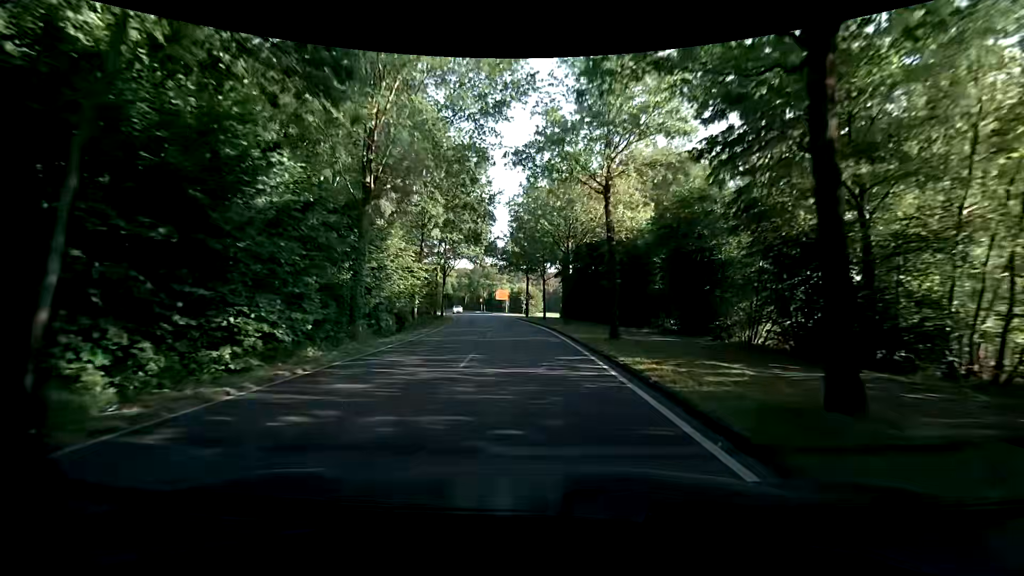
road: unclassified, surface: asphalt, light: Day
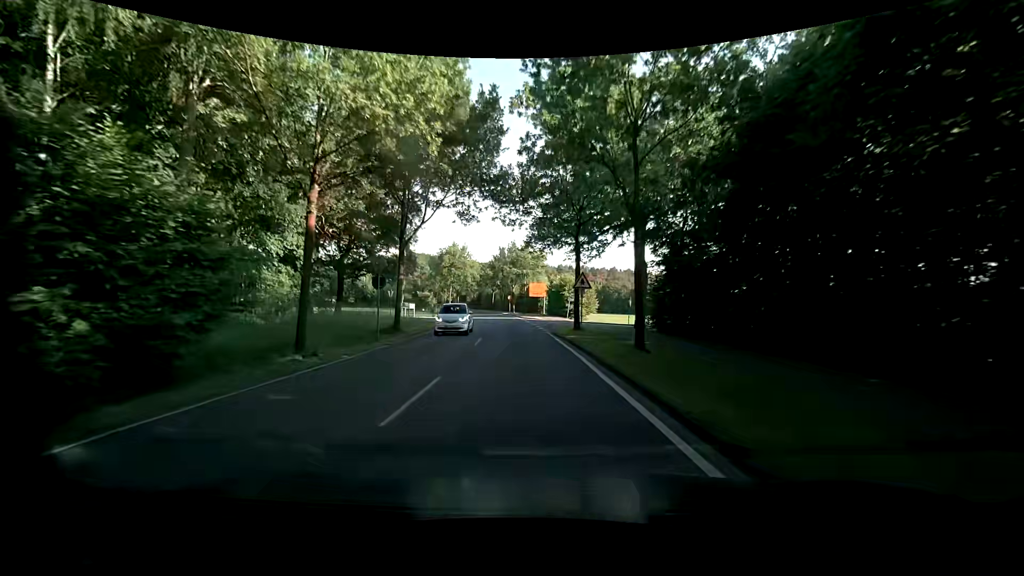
(-1.3, +28.7) m; -5°
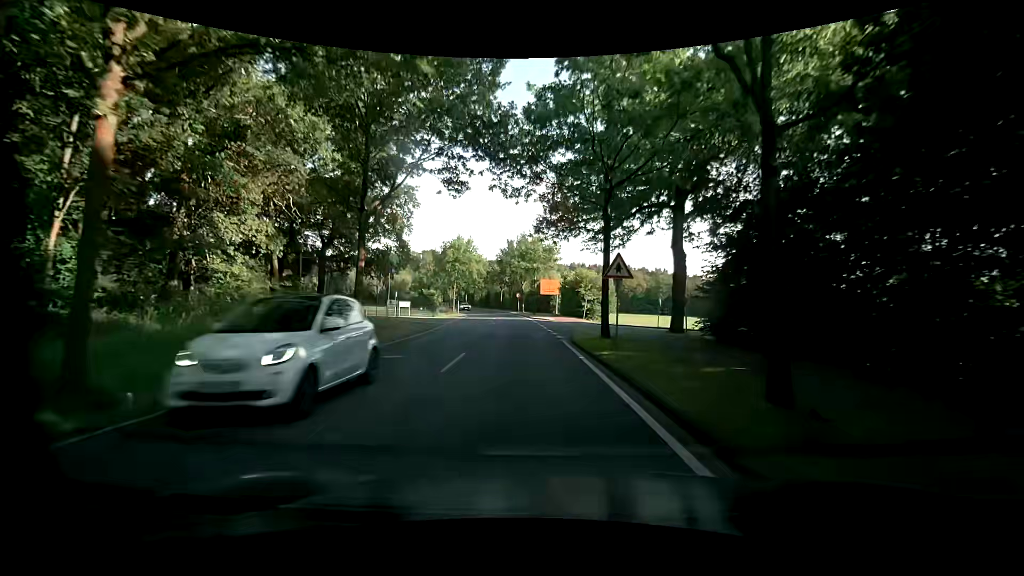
(-0.1, +7.2) m; -1°
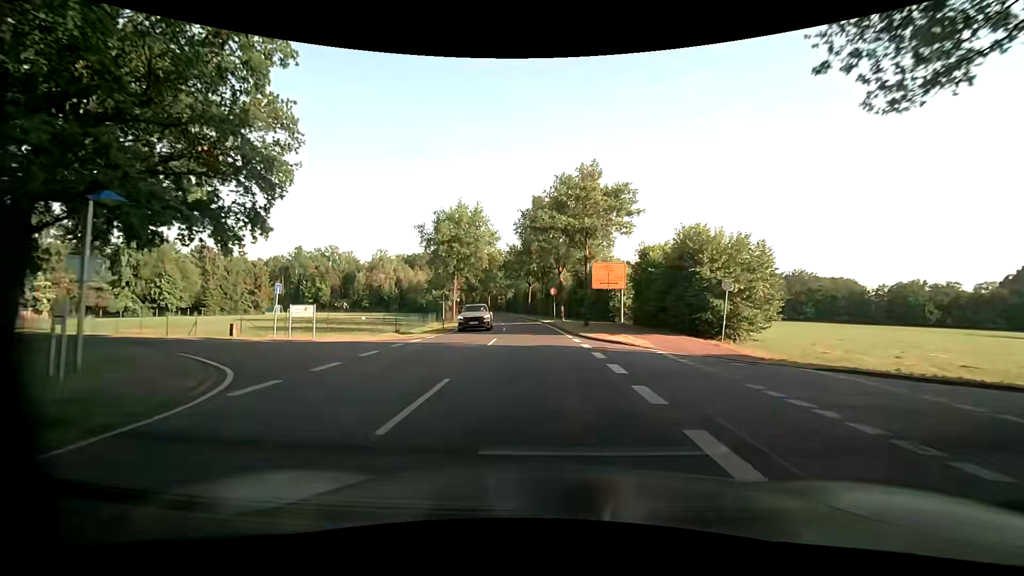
(-1.5, +28.9) m; -5°
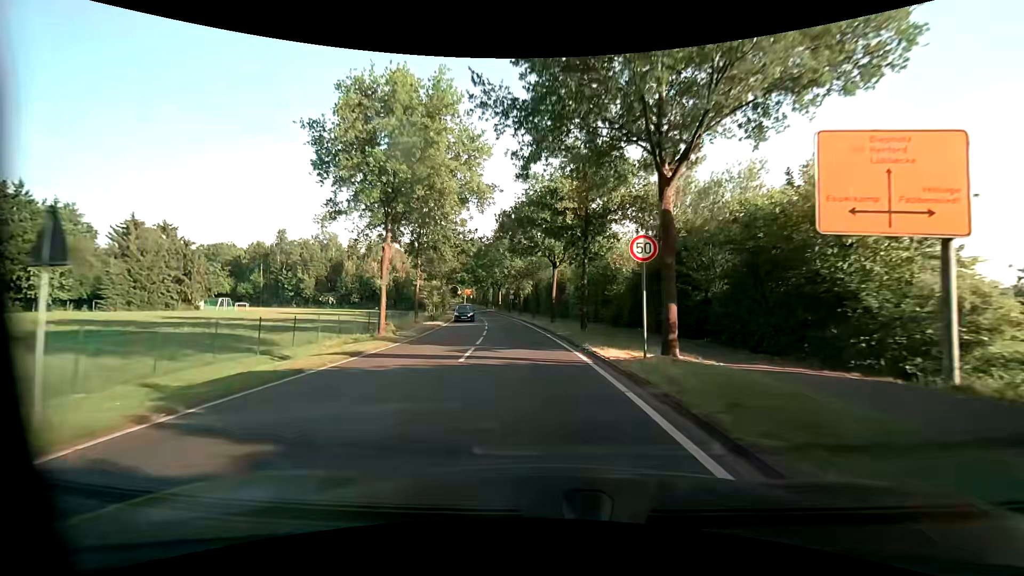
(-0.5, +29.3) m; -2°
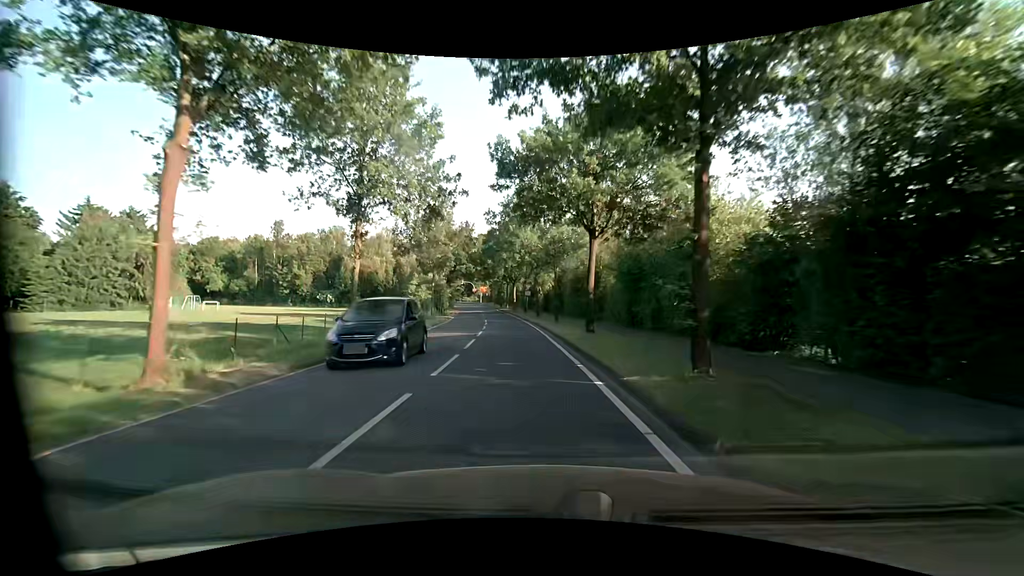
(-0.3, +14.7) m; -3°
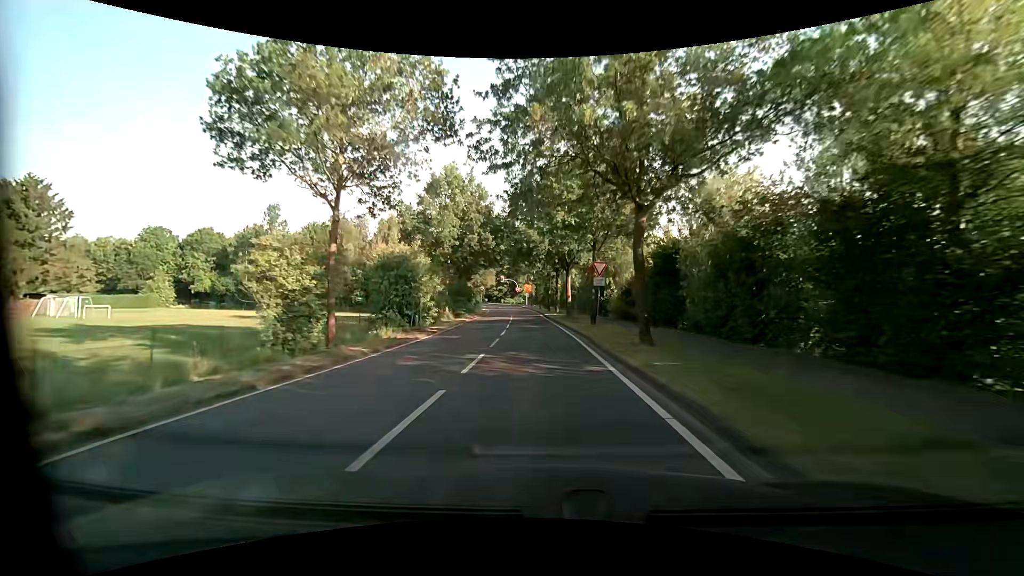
(-1.6, +29.7) m; -6°
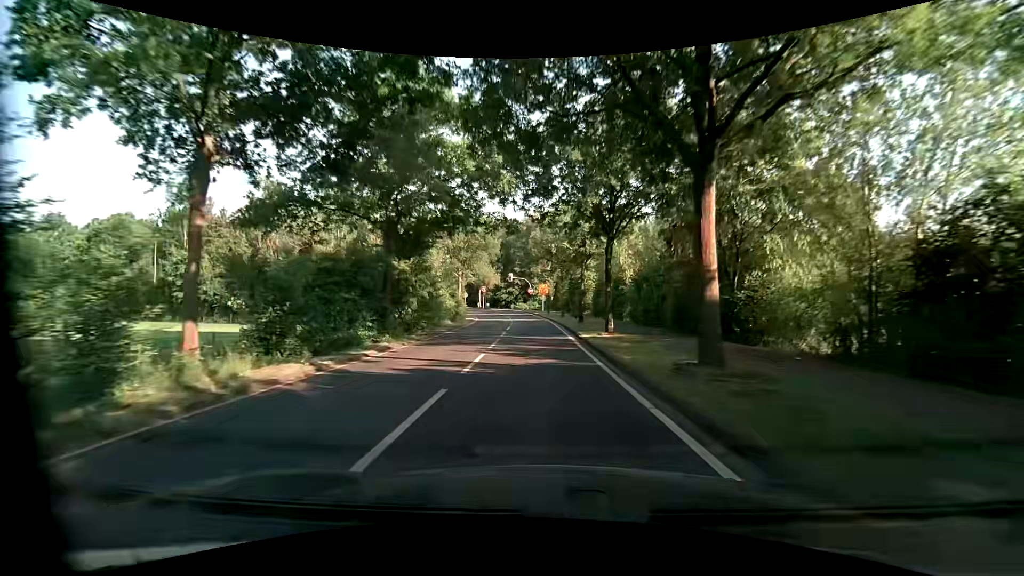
(-0.6, +29.9) m; -2°
(0, +10) (0, +20) (-1, +30) (-1, +40) (-2, +50) (-3, +60) (-4, +70) (-5, +80) (-6, +90) (-8, +100) m
